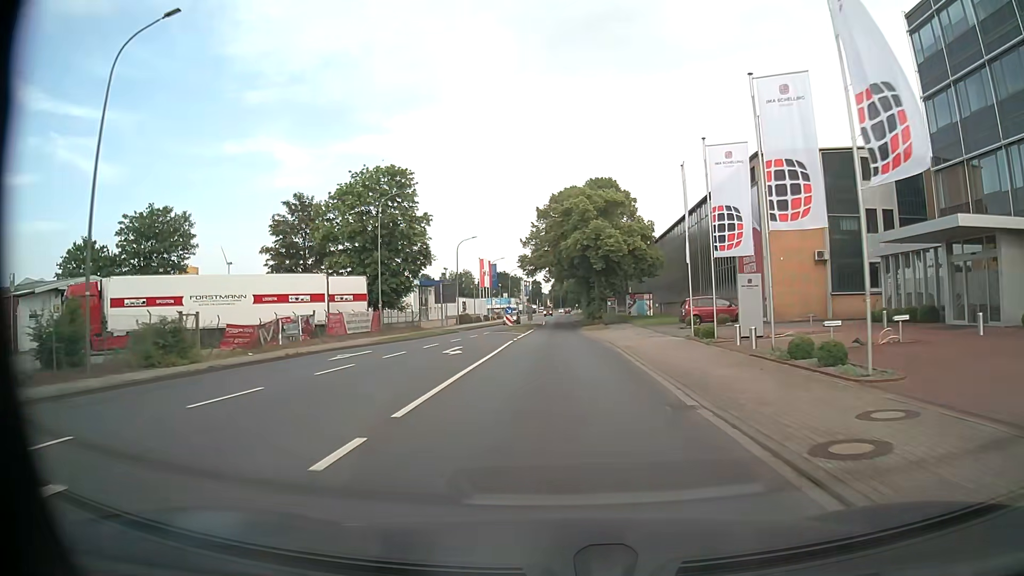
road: tertiary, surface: asphalt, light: Day
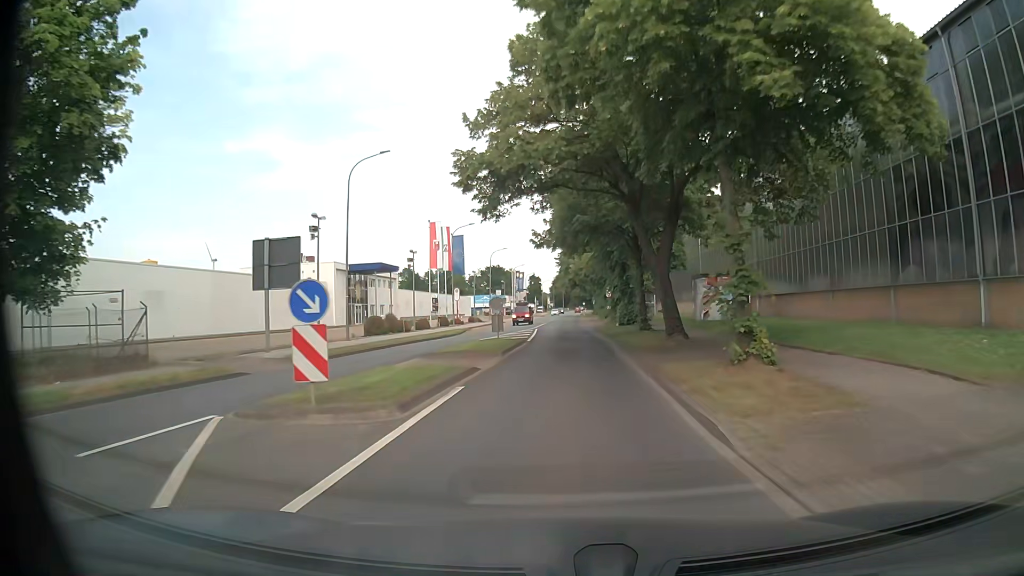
(-0.1, +40.1) m; 0°
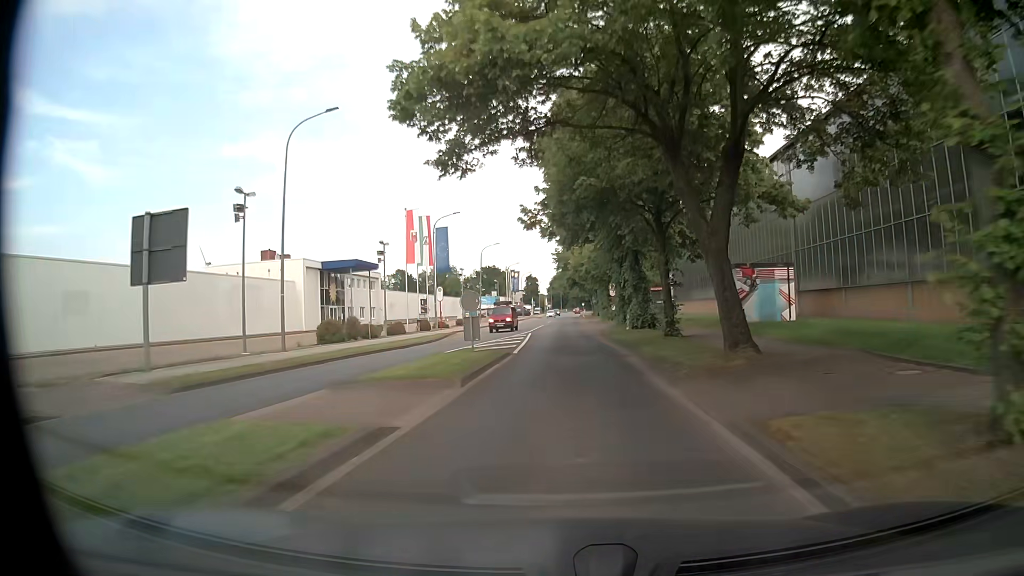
(0.0, +8.1) m; 0°
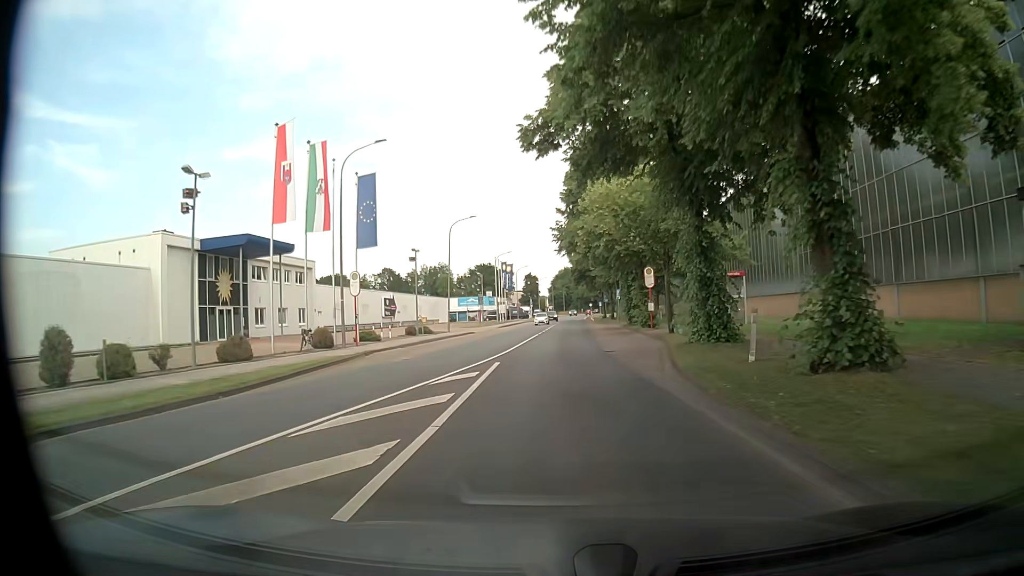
(+0.1, +24.4) m; 0°
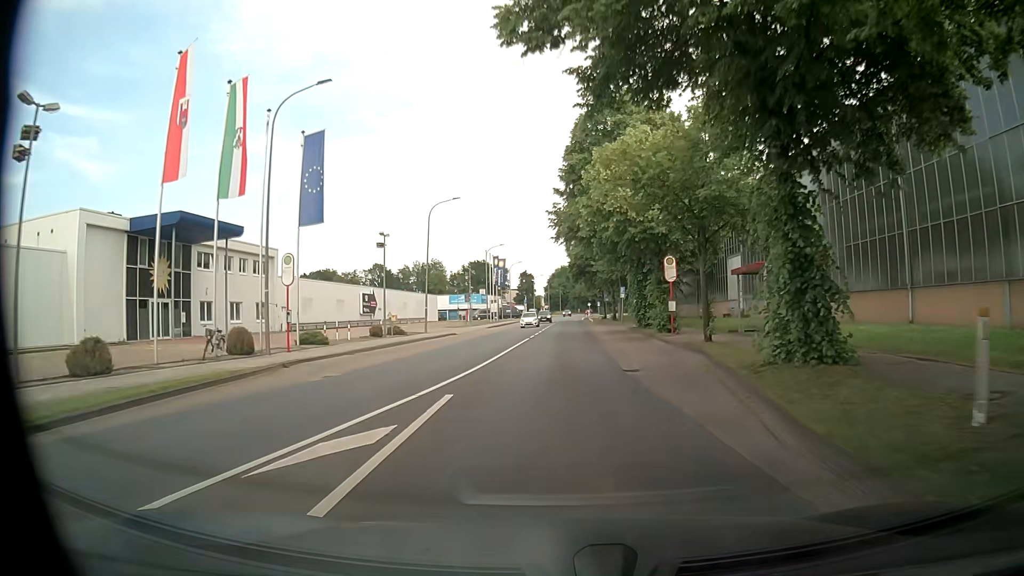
(-0.1, +8.1) m; 0°
